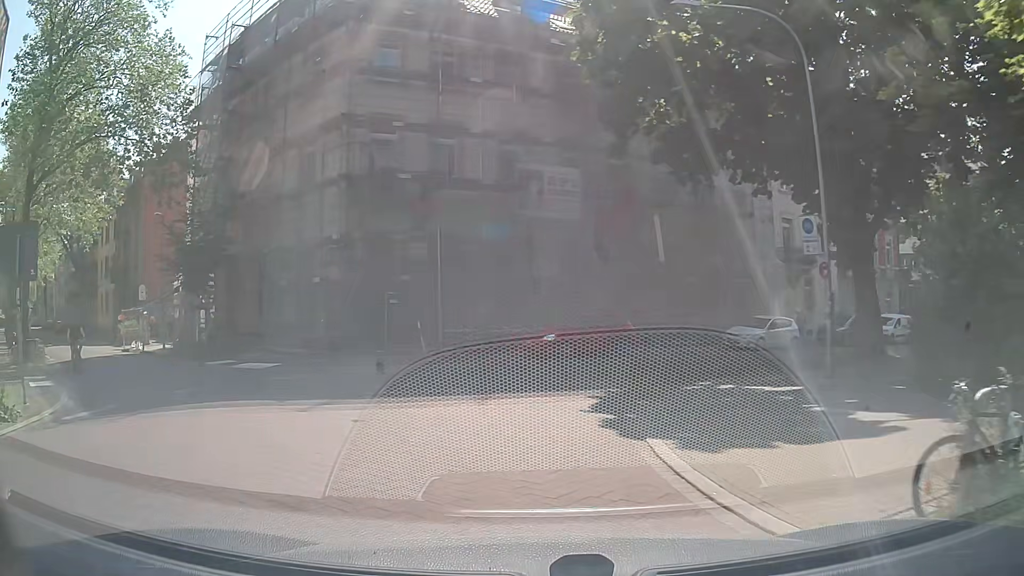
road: residential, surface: asphalt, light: Day
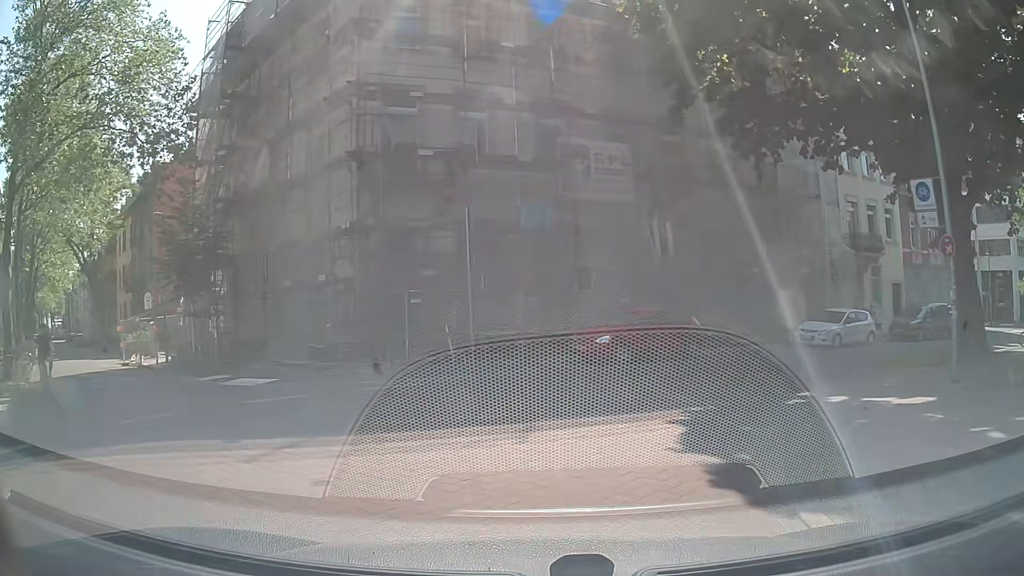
(-0.2, +3.6) m; -5°
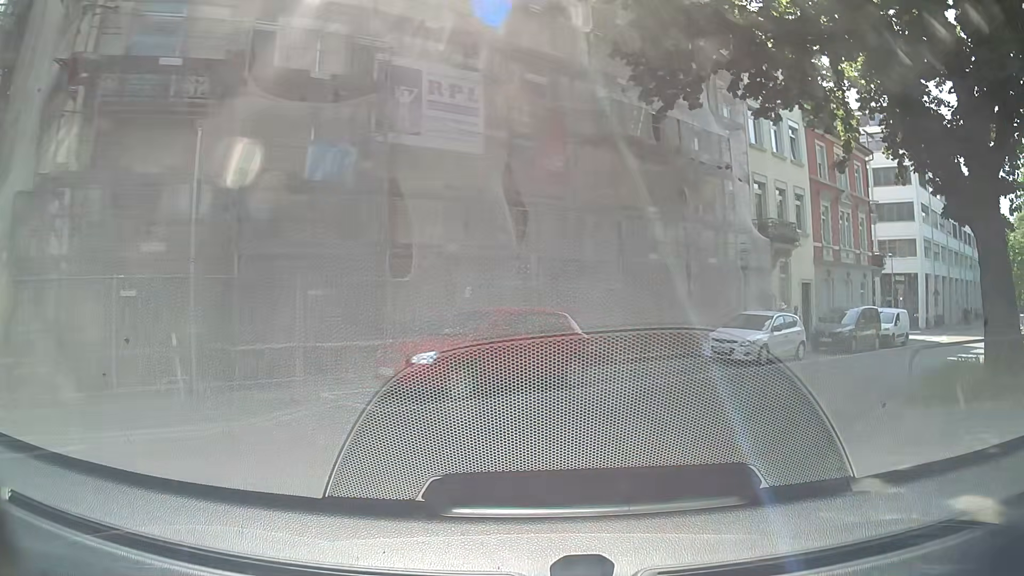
(+0.8, +7.4) m; +14°
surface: paving_stones
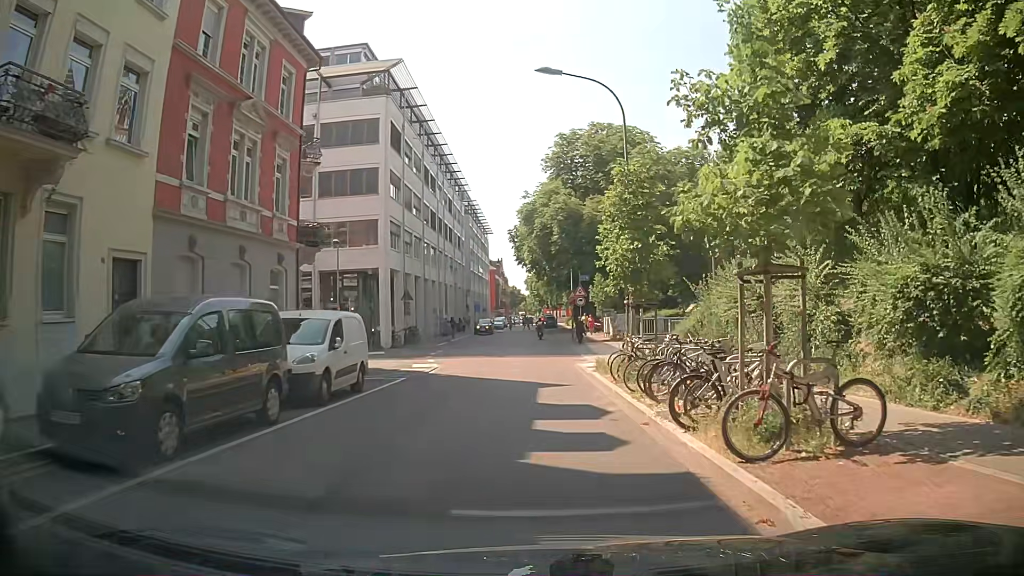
(+8.8, +16.6) m; +47°
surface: asphalt
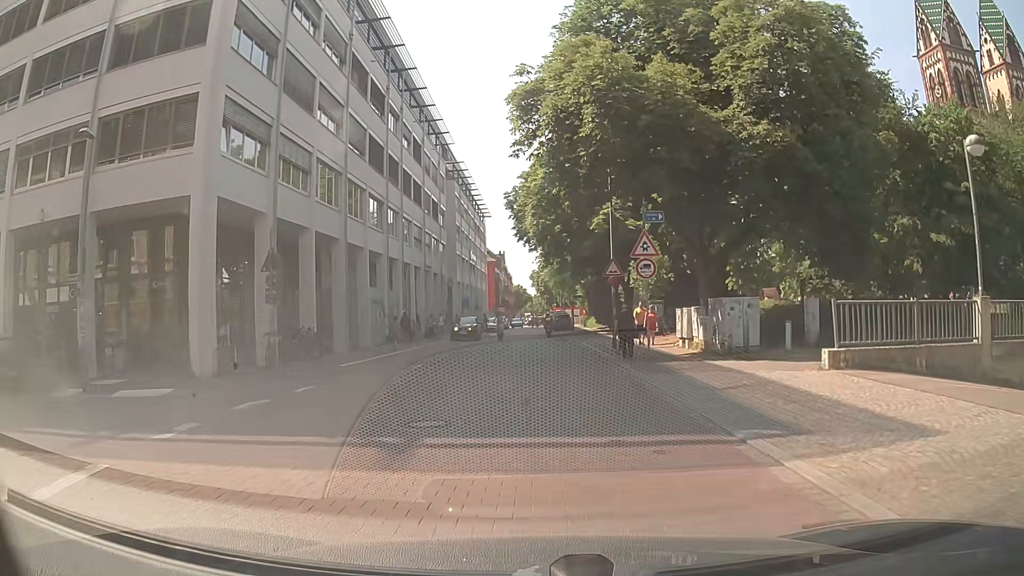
(0.0, +23.3) m; 0°
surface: paving_stones
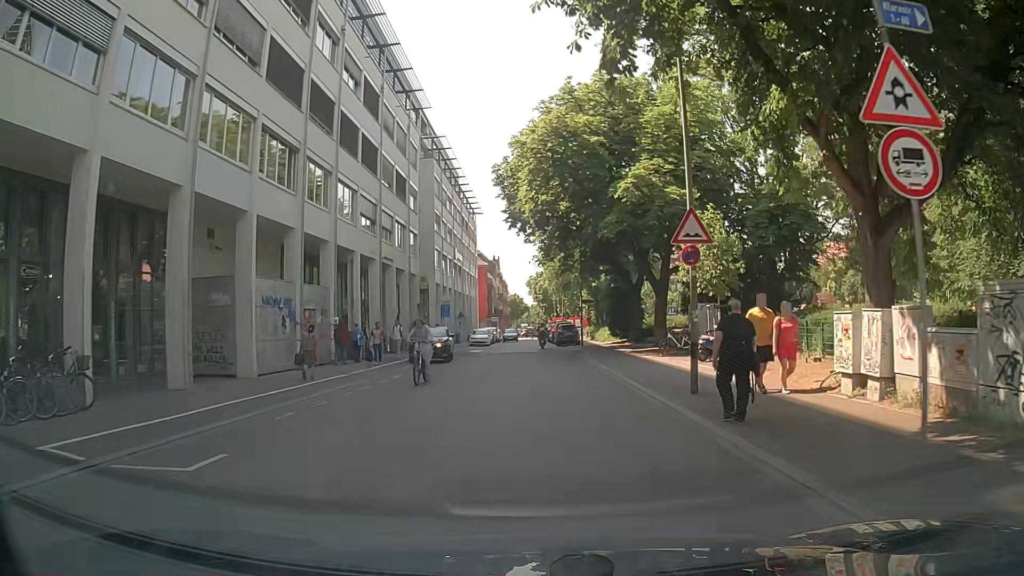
(+0.1, +14.0) m; 0°
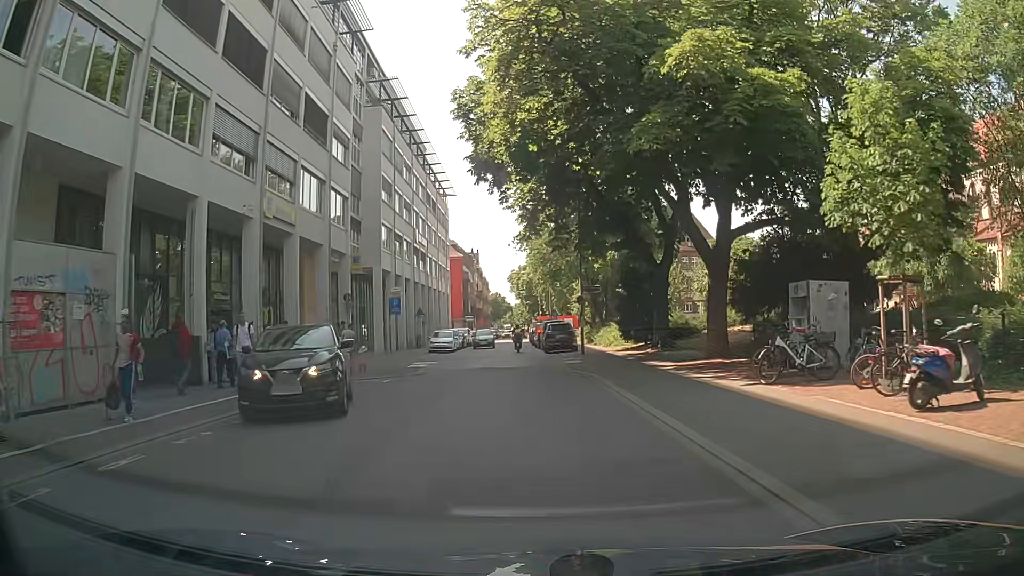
(+0.3, +14.4) m; 0°
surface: asphalt
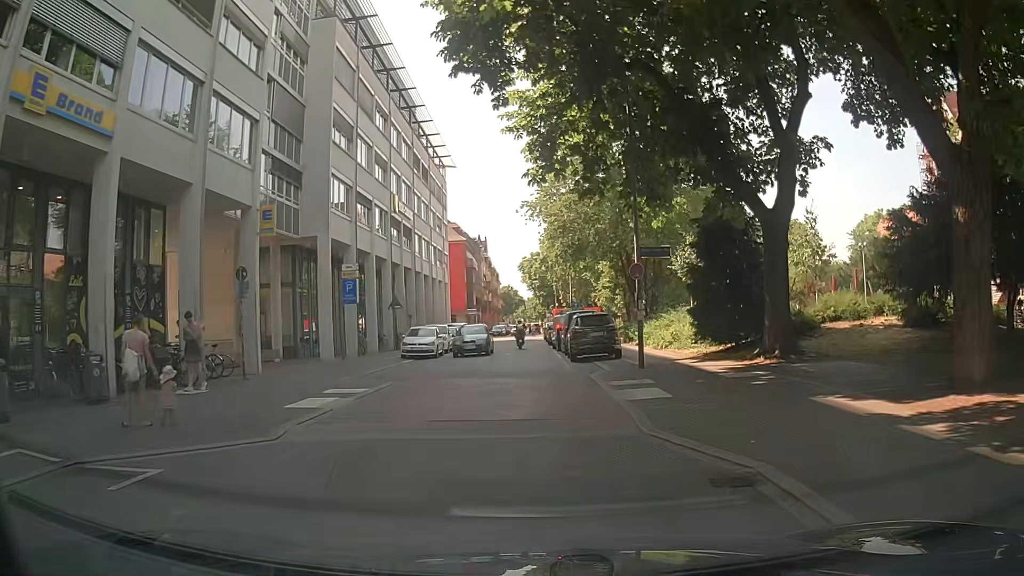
(+0.1, +13.1) m; +1°
